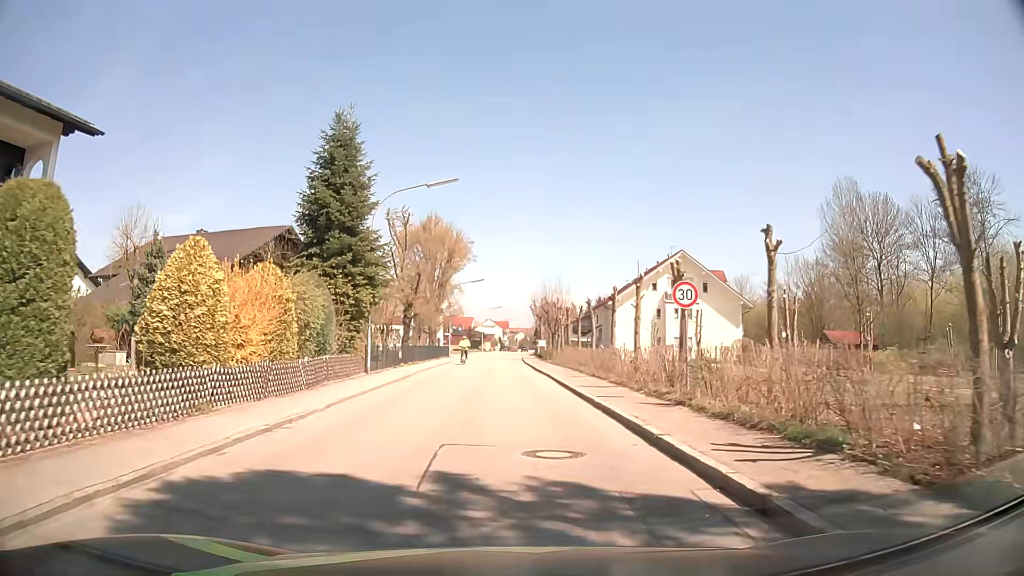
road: residential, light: Day
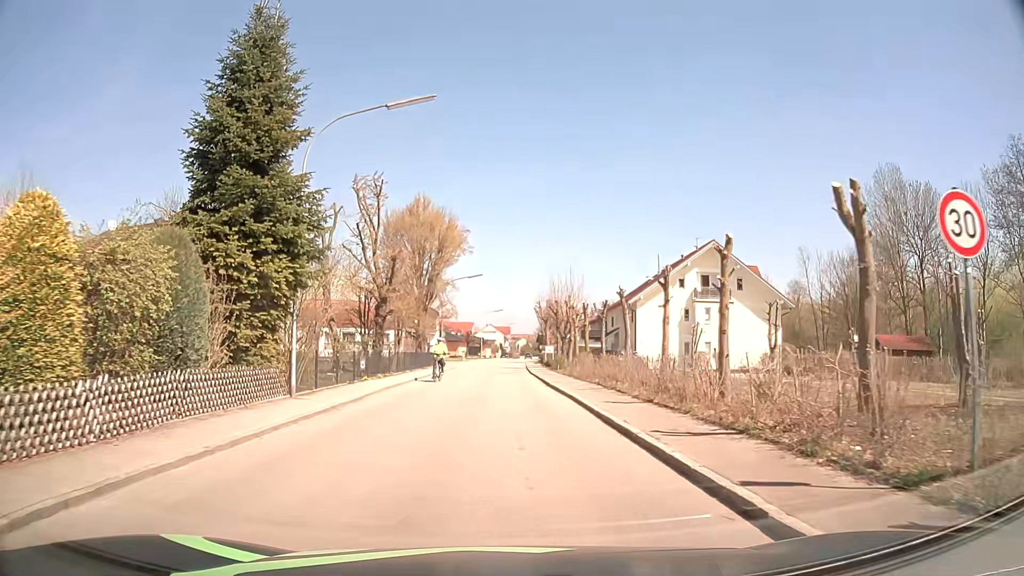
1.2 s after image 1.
(0.0, +9.7) m; 0°
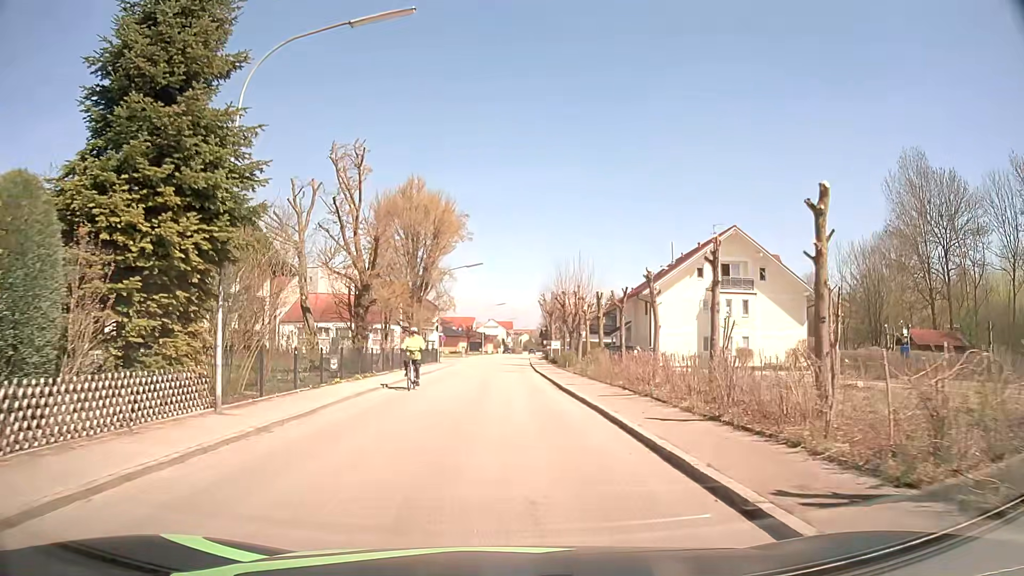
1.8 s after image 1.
(0.0, +4.8) m; 0°
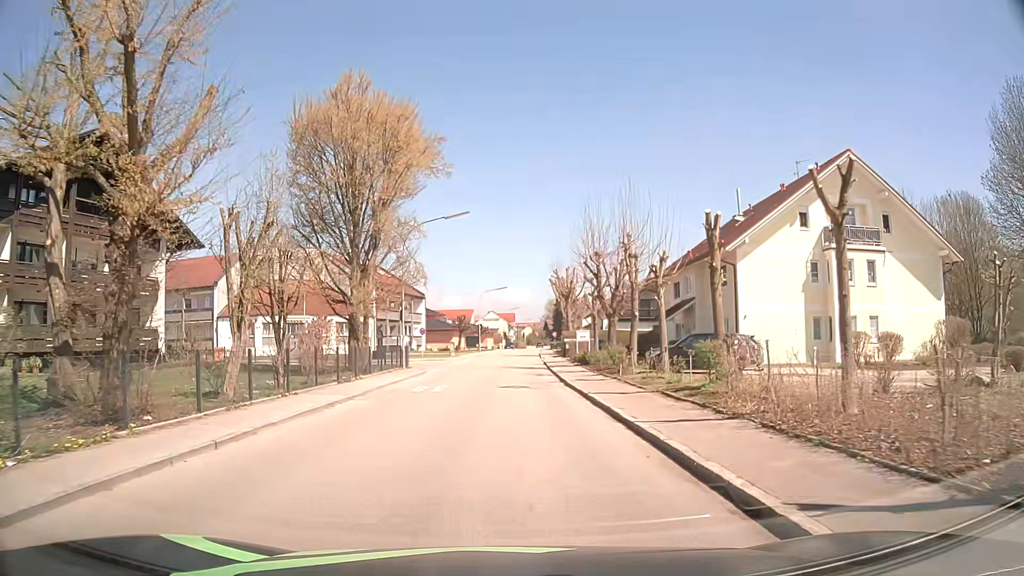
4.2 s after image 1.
(0.0, +18.7) m; +1°
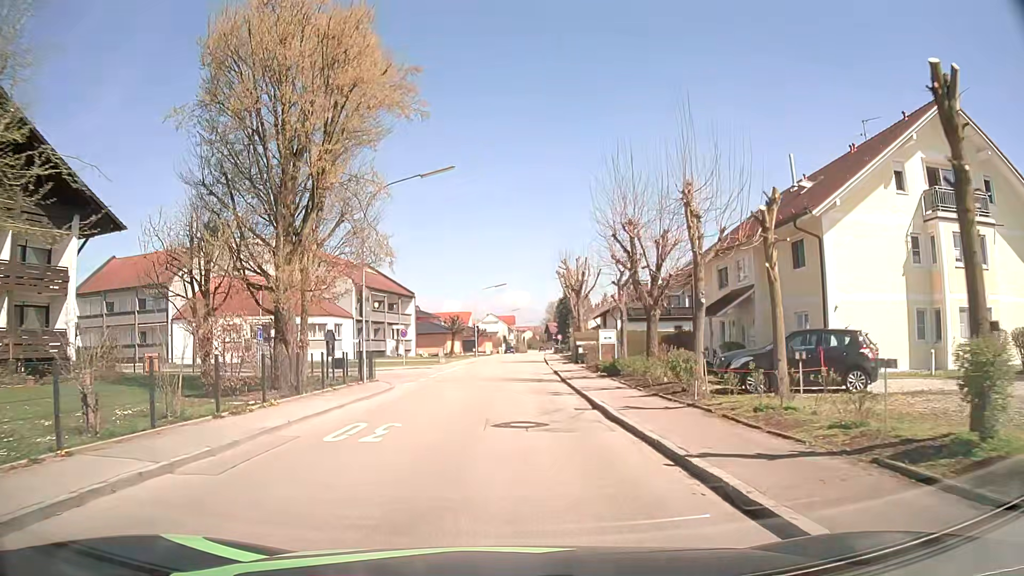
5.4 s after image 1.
(-0.1, +9.3) m; -1°
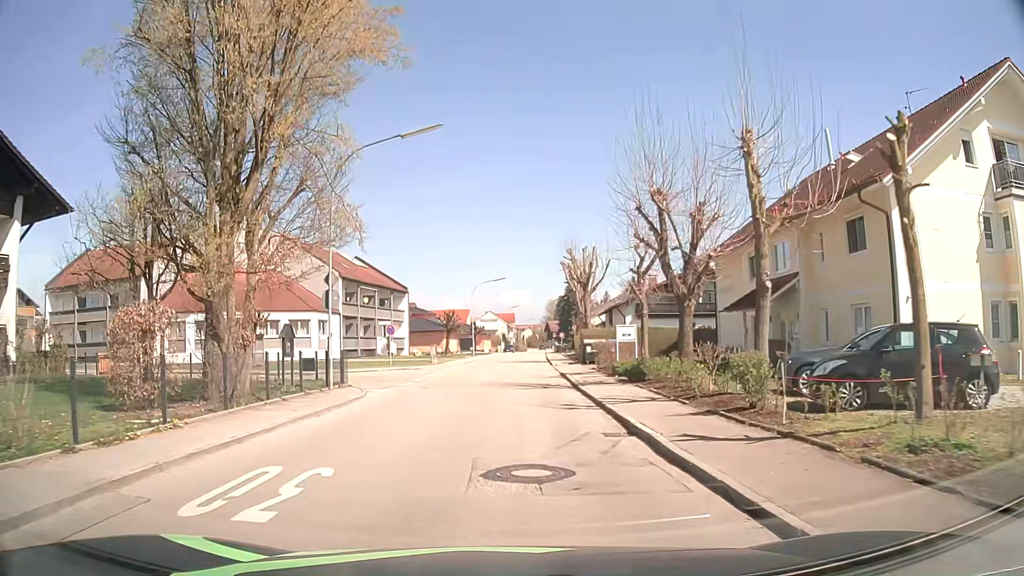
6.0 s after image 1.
(0.0, +4.7) m; 0°
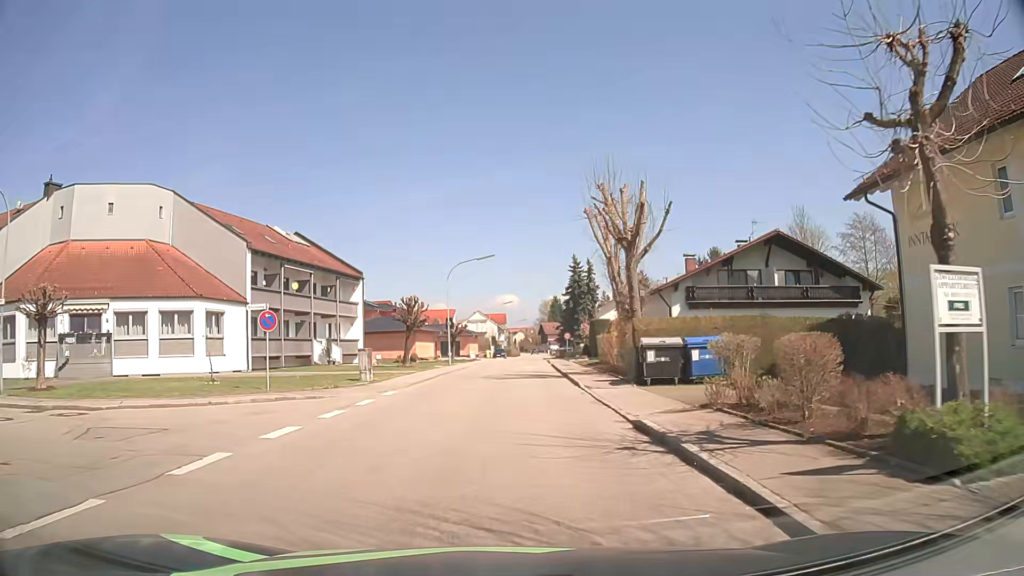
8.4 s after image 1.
(+0.2, +18.8) m; +1°
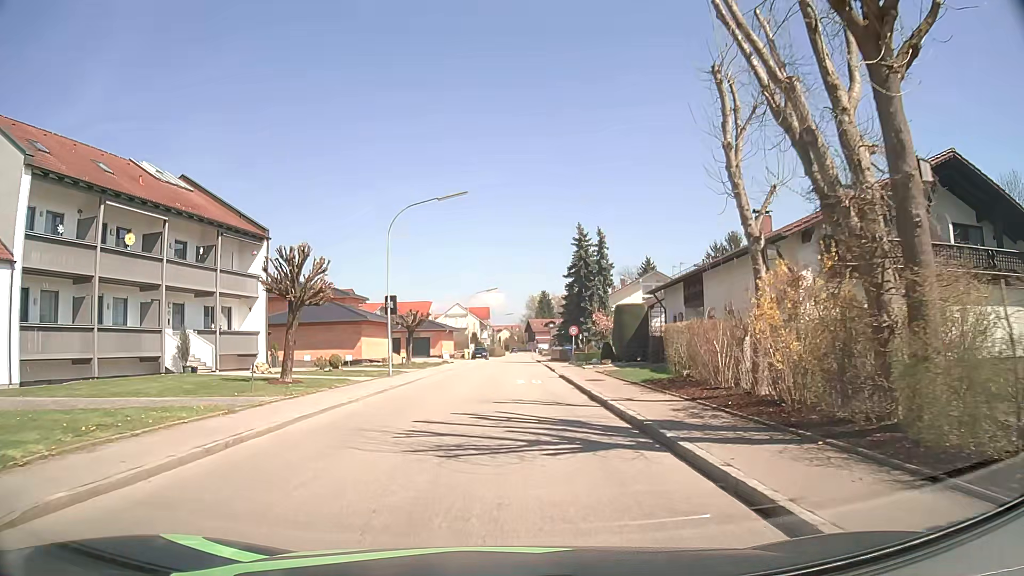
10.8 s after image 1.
(+0.3, +19.1) m; +2°
(0, +10) (0, +20) (0, +30) (0, +40) (+1, +50) (+1, +60) (+1, +70) (+1, +80) (+1, +90) (+1, +100) m
